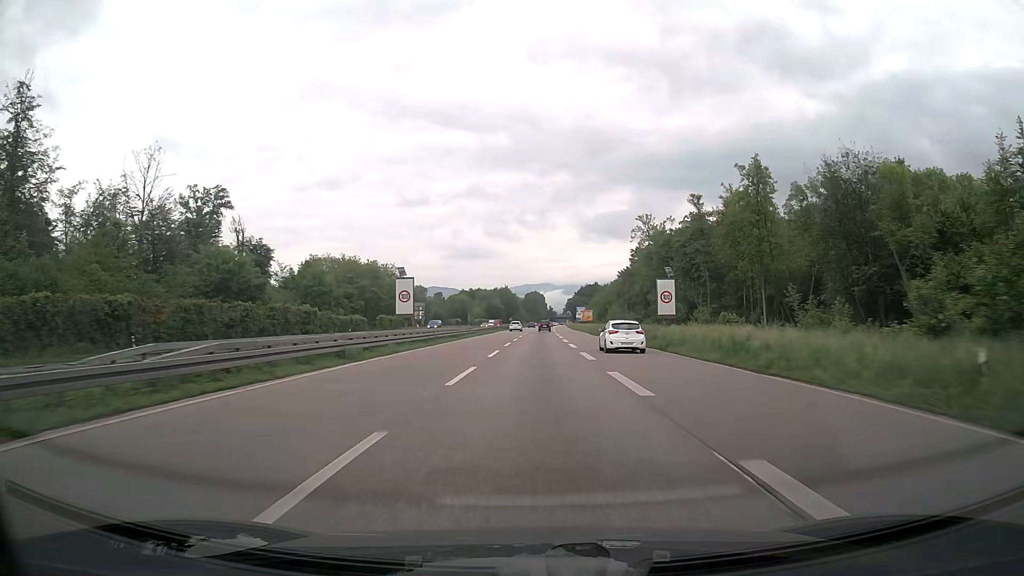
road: trunk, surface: asphalt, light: Day
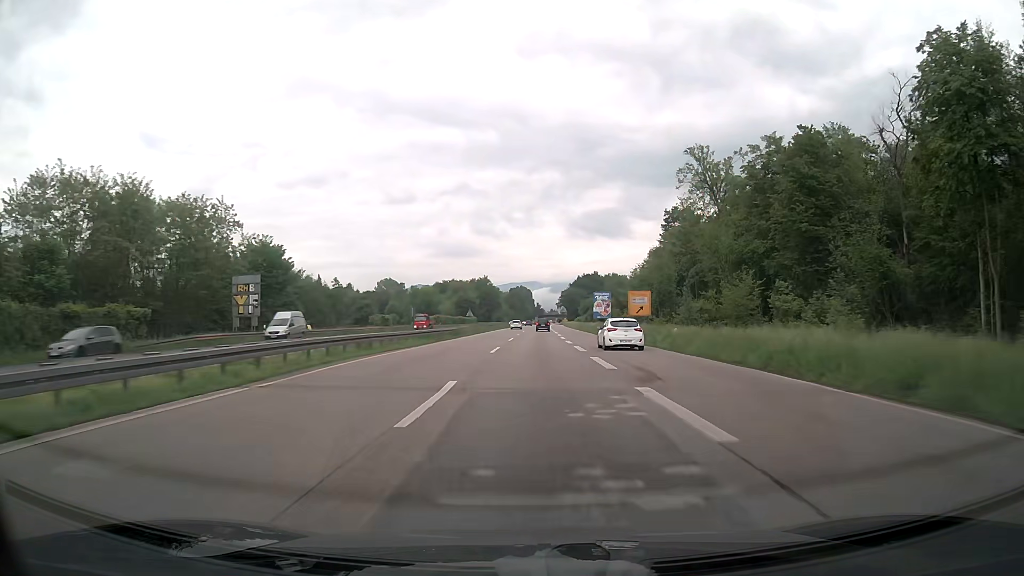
(+0.8, +77.2) m; +1°
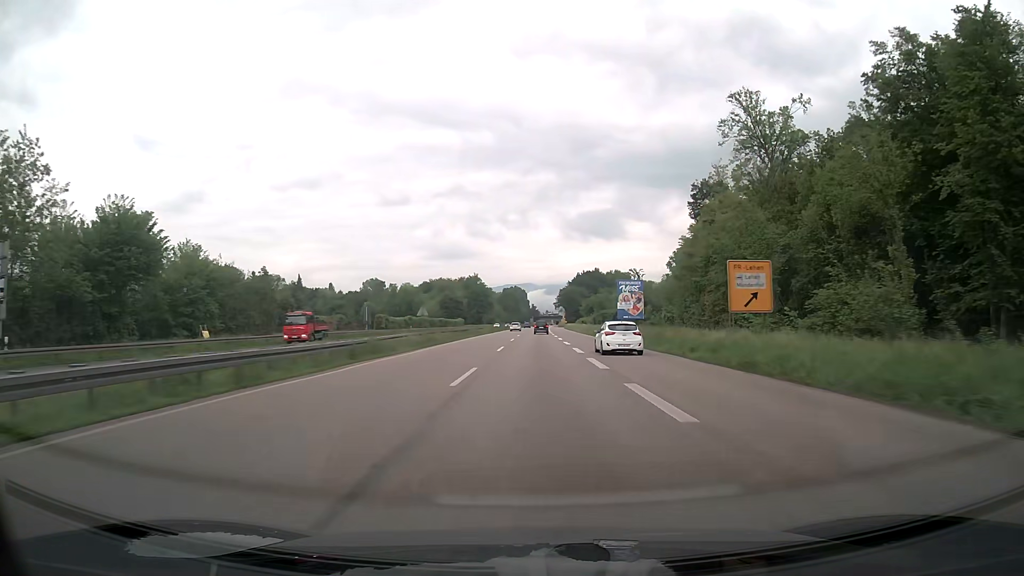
(+0.1, +31.2) m; 0°
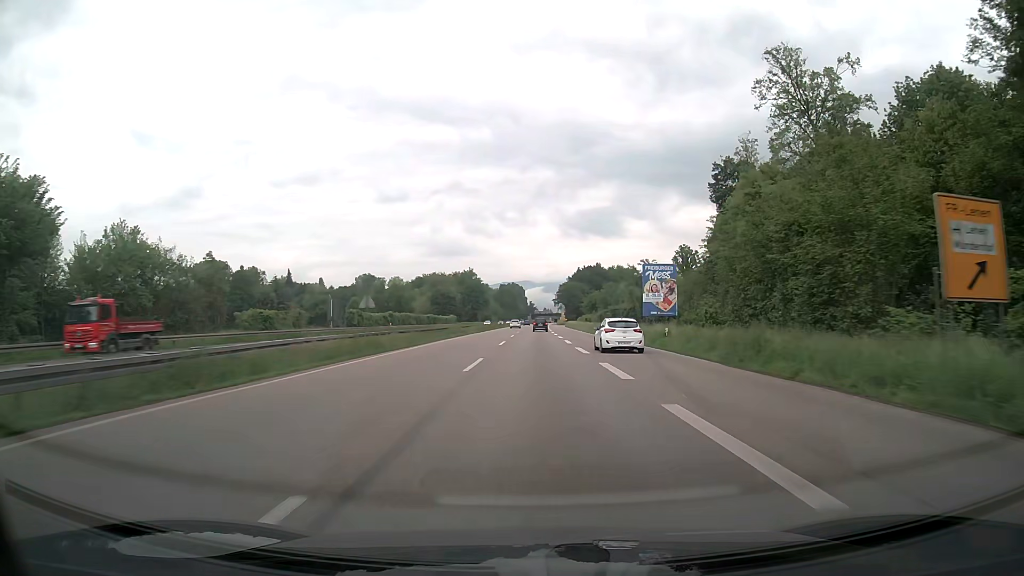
(0.0, +15.7) m; 0°
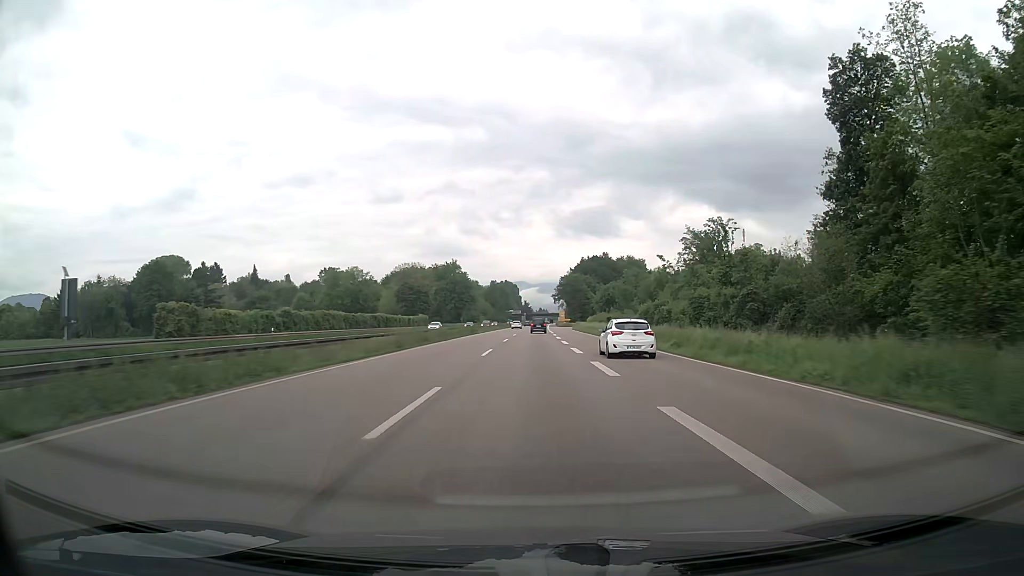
(+0.3, +47.0) m; +1°
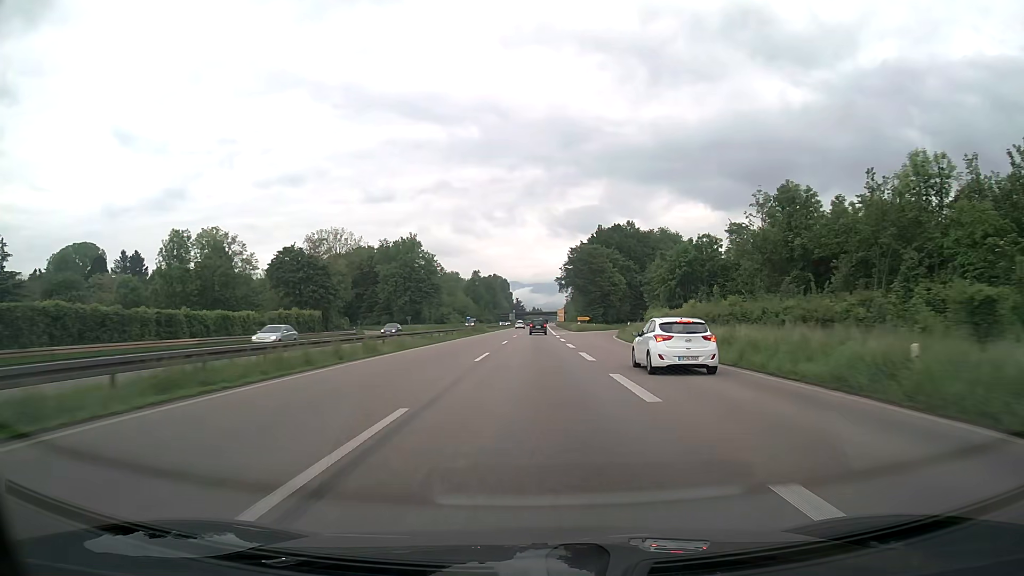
(+0.5, +77.6) m; +1°
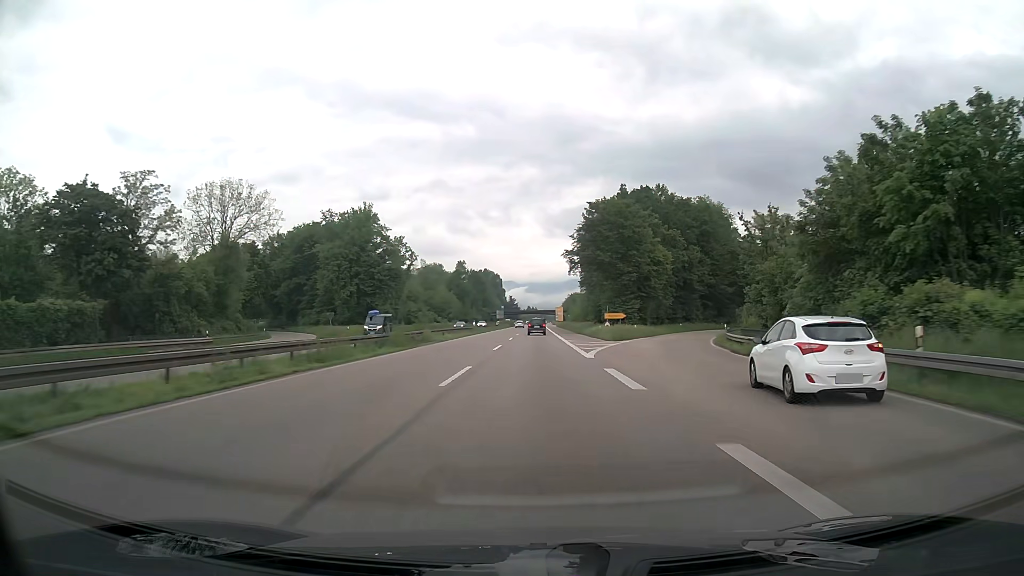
(+0.1, +46.2) m; 0°
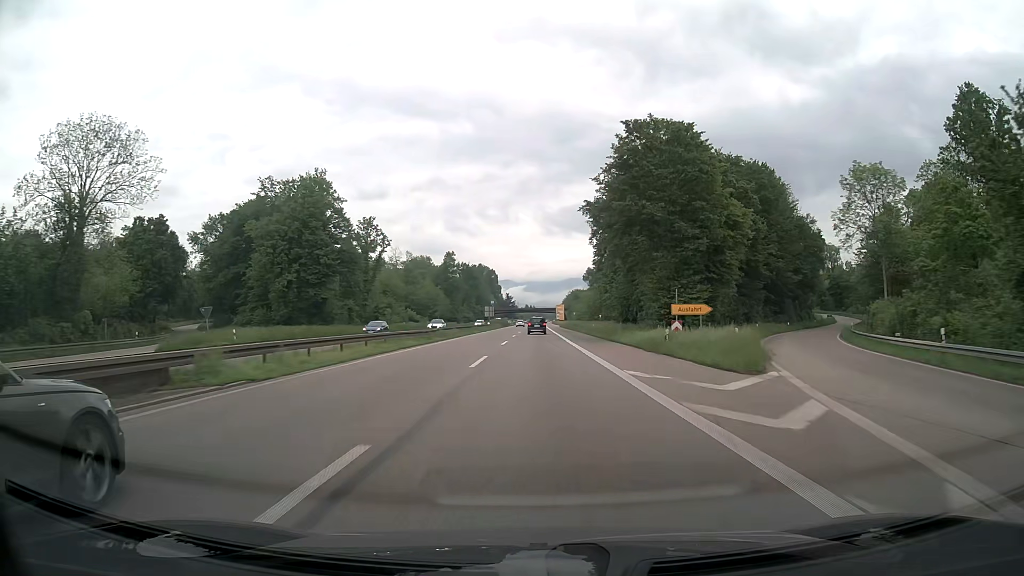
(+0.1, +30.7) m; 0°
(0, +10) (0, +20) (0, +30) (0, +40) (0, +50) (0, +60) (0, +70) (0, +80) (0, +90) (+1, +100) m
